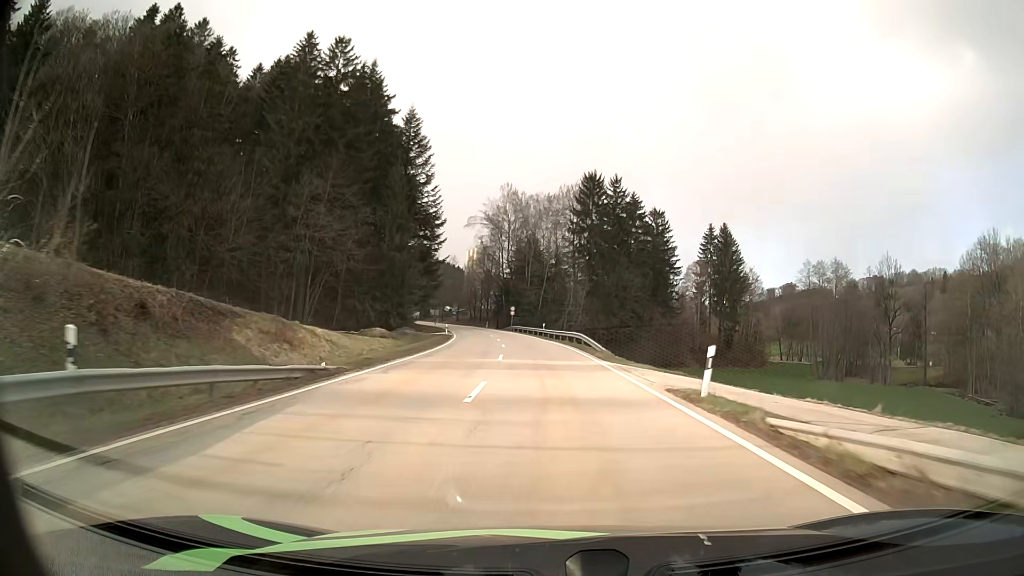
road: secondary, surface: asphalt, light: Day
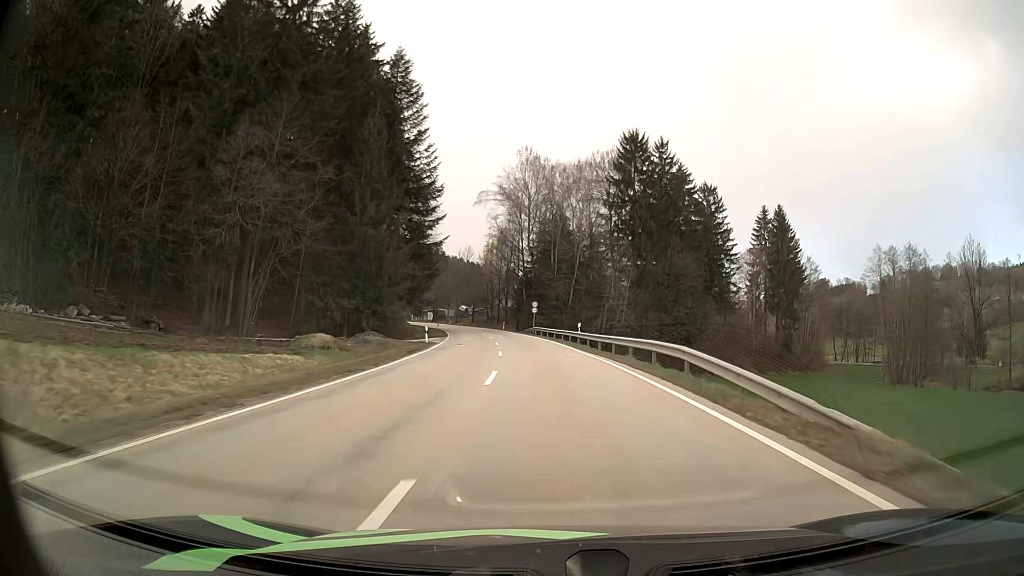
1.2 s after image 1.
(-0.4, +23.4) m; -2°
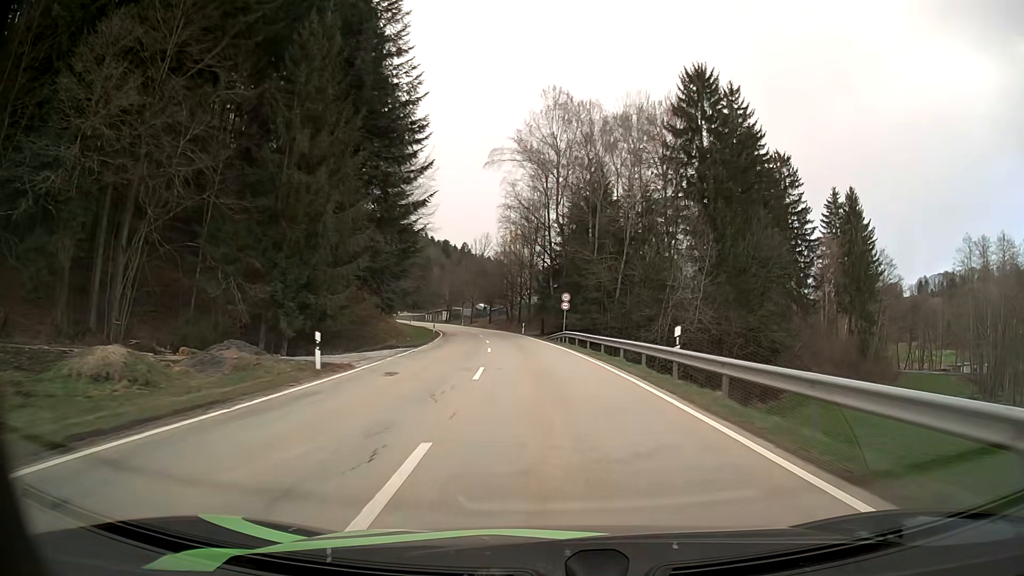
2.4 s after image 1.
(-0.5, +23.7) m; -2°
(0, +10) (0, +20) (-1, +30) (-2, +40) (-3, +50) (-5, +60) (-6, +70) (-8, +79) (-10, +89) (-13, +99) m
